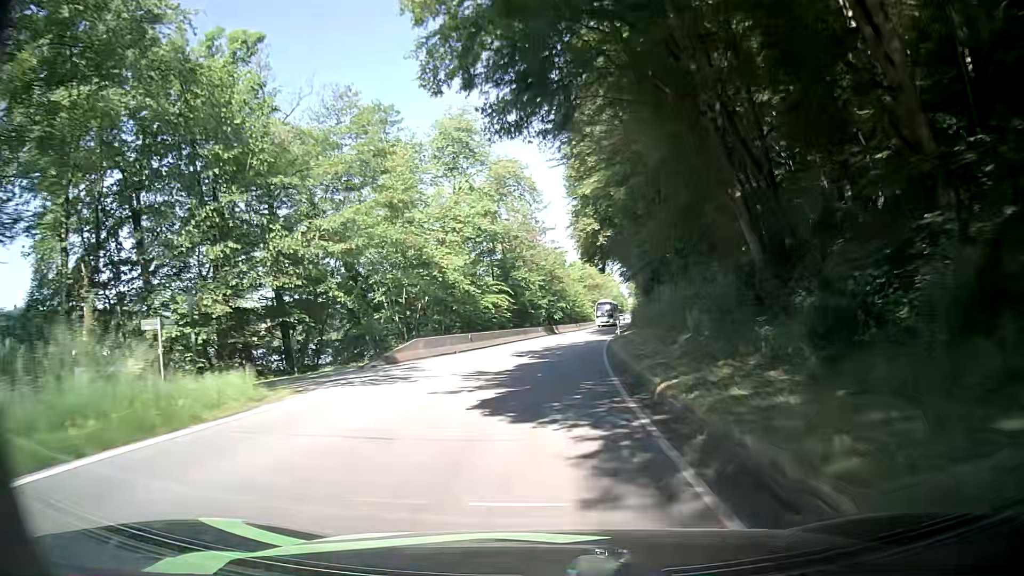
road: secondary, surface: asphalt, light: Day
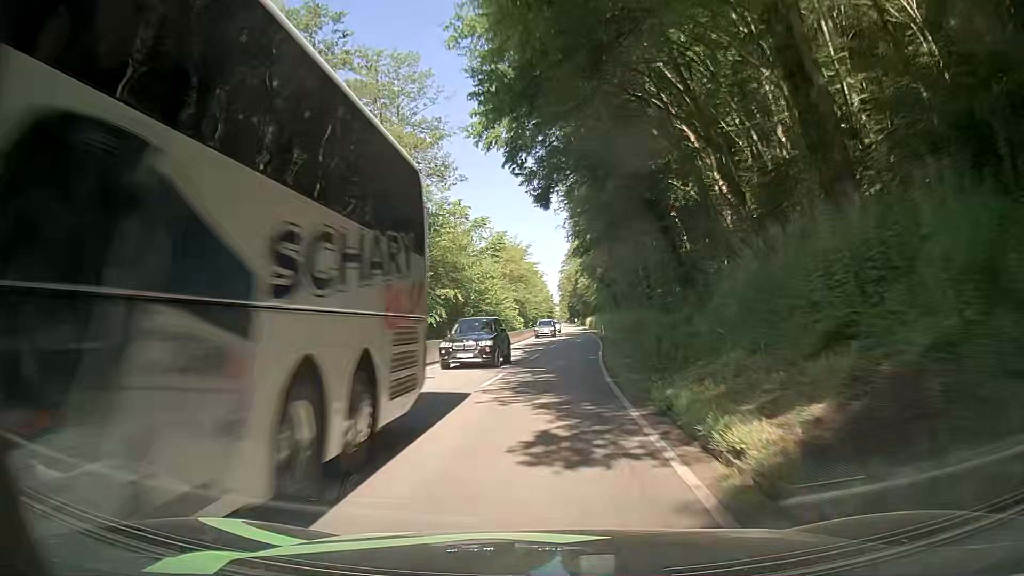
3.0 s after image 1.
(+2.9, +48.4) m; +7°
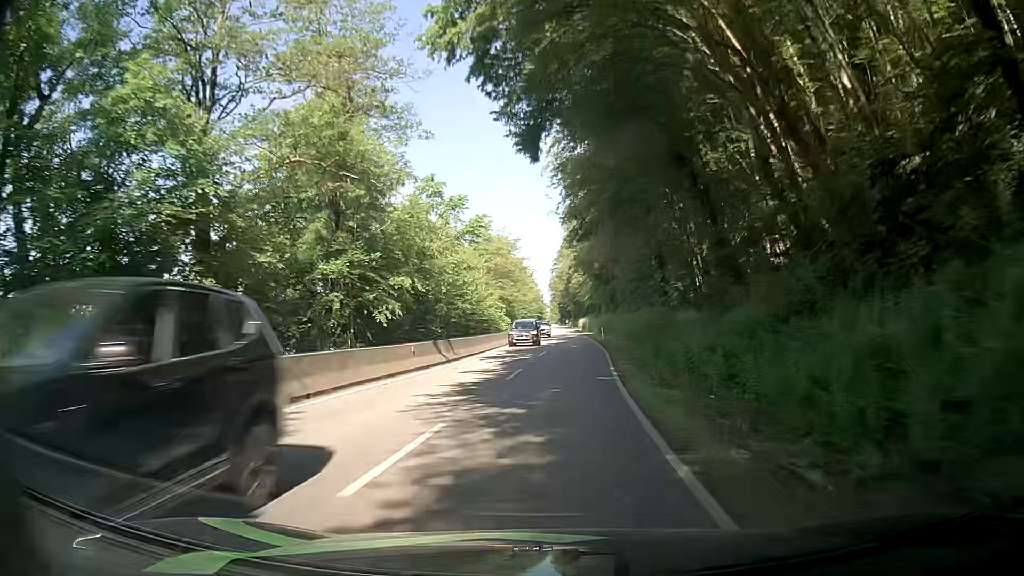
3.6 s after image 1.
(0.0, +9.5) m; +1°
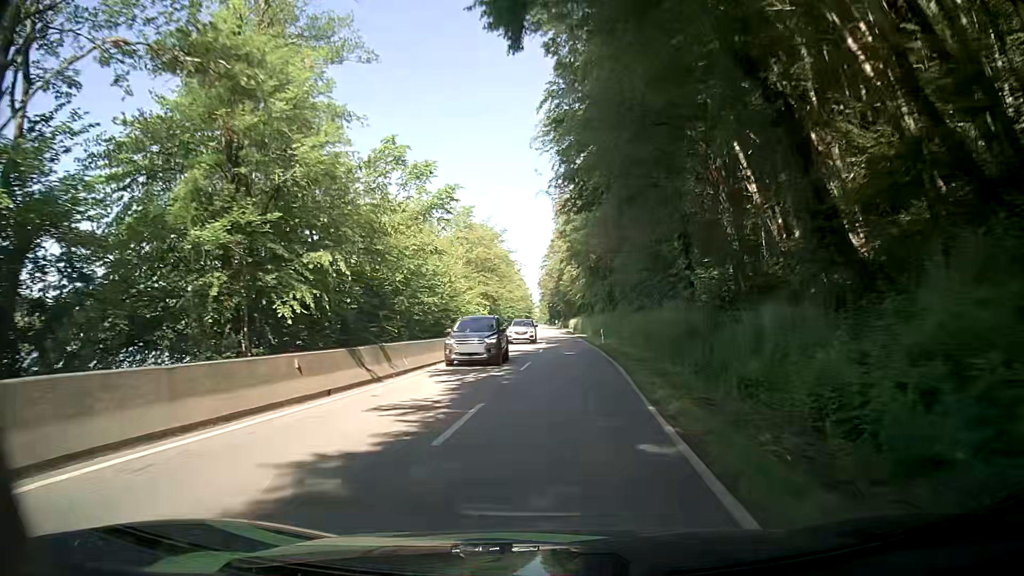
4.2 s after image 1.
(0.0, +9.5) m; 0°
